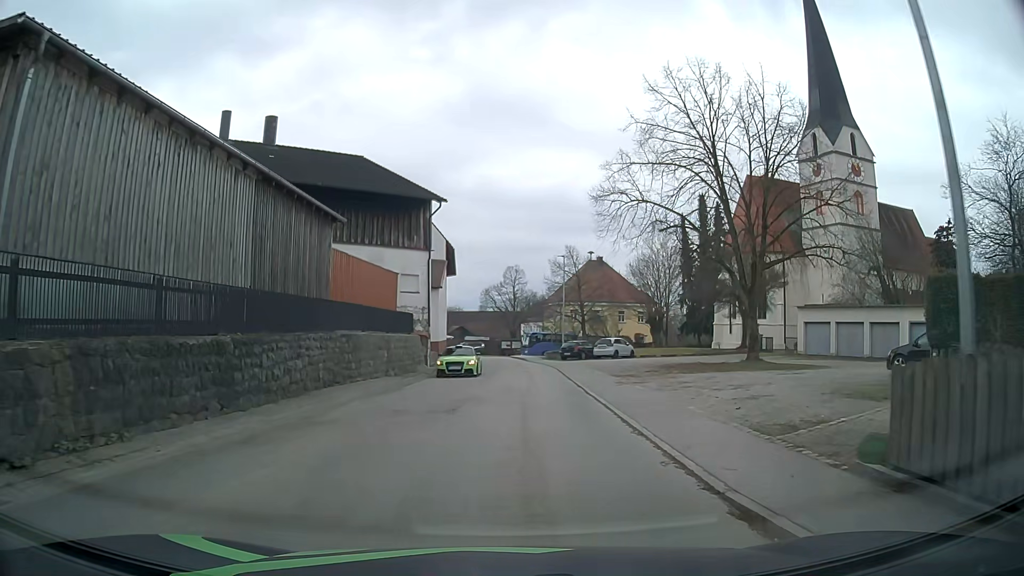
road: tertiary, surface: asphalt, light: Day
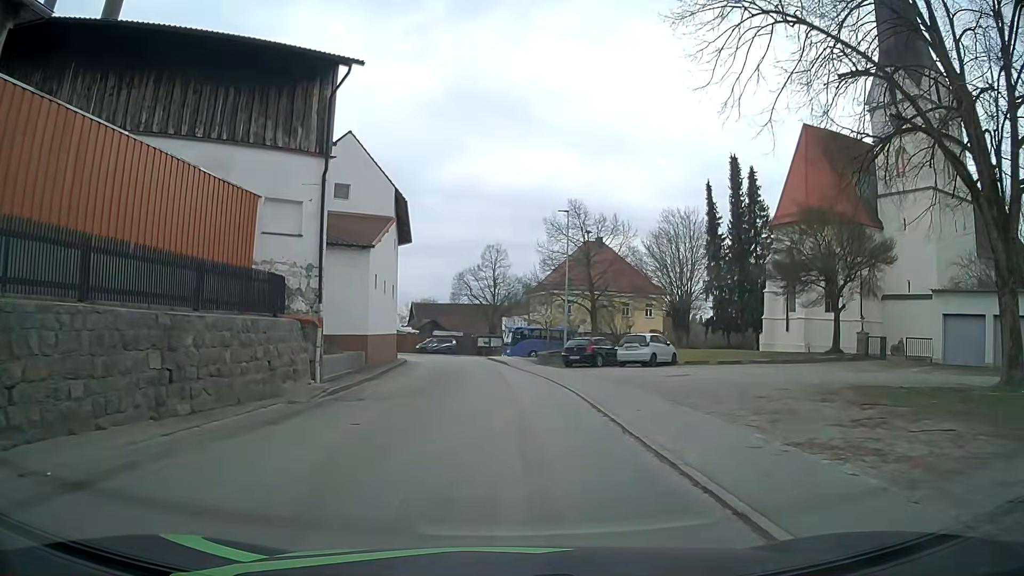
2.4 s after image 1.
(+0.3, +18.0) m; +2°
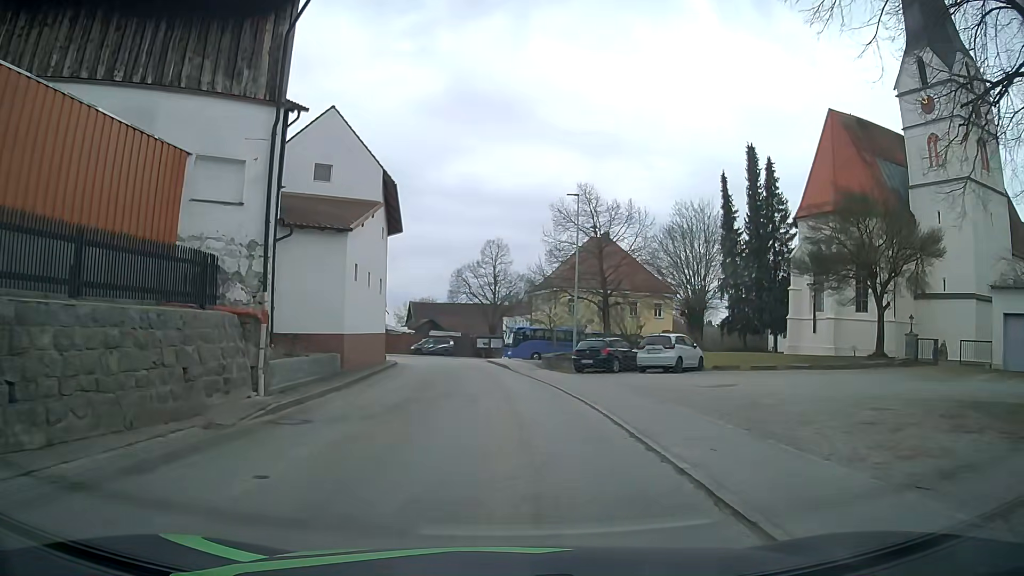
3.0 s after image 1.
(0.0, +4.4) m; 0°
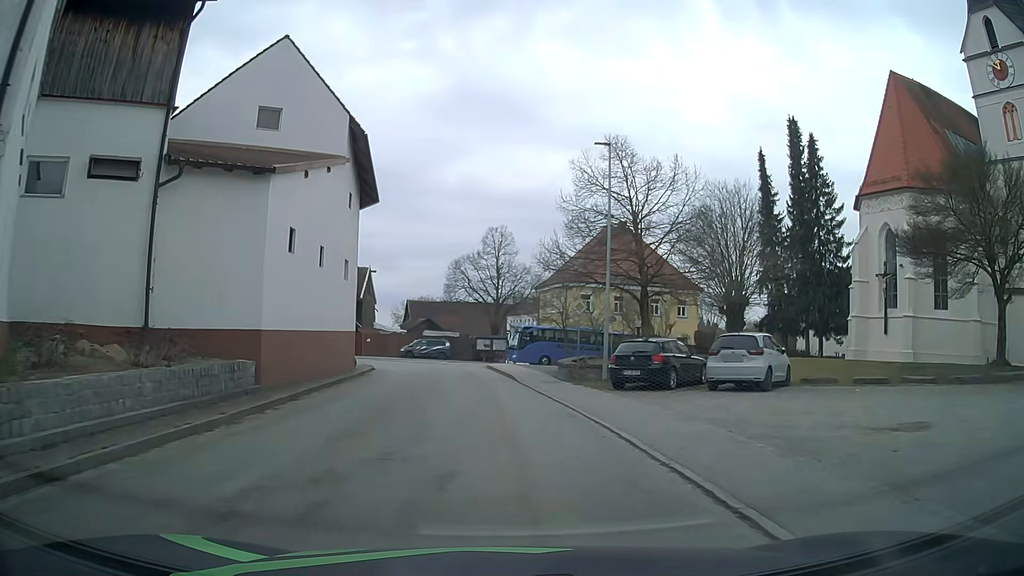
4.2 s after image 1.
(0.0, +8.8) m; 0°
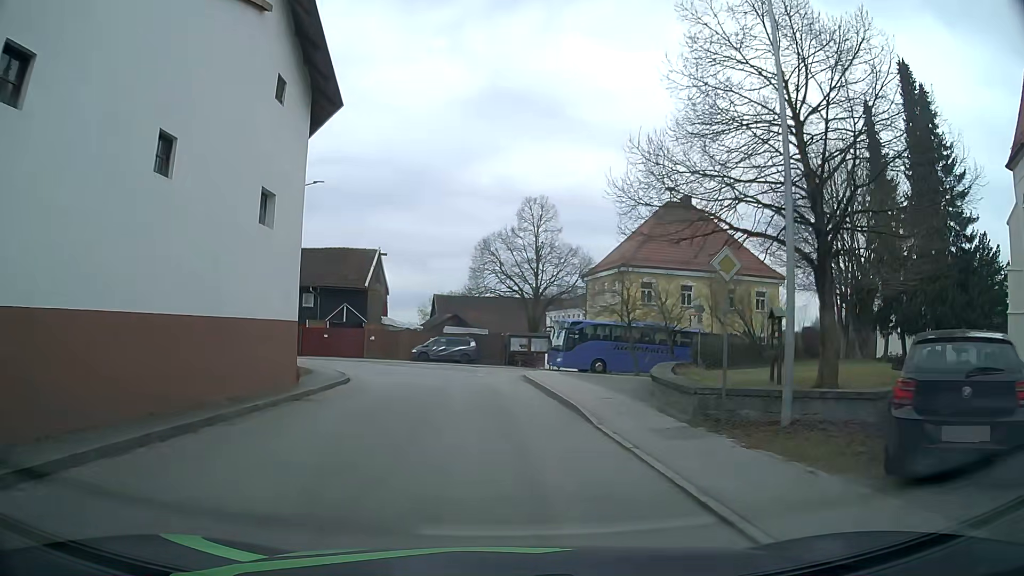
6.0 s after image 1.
(-0.3, +12.9) m; -3°
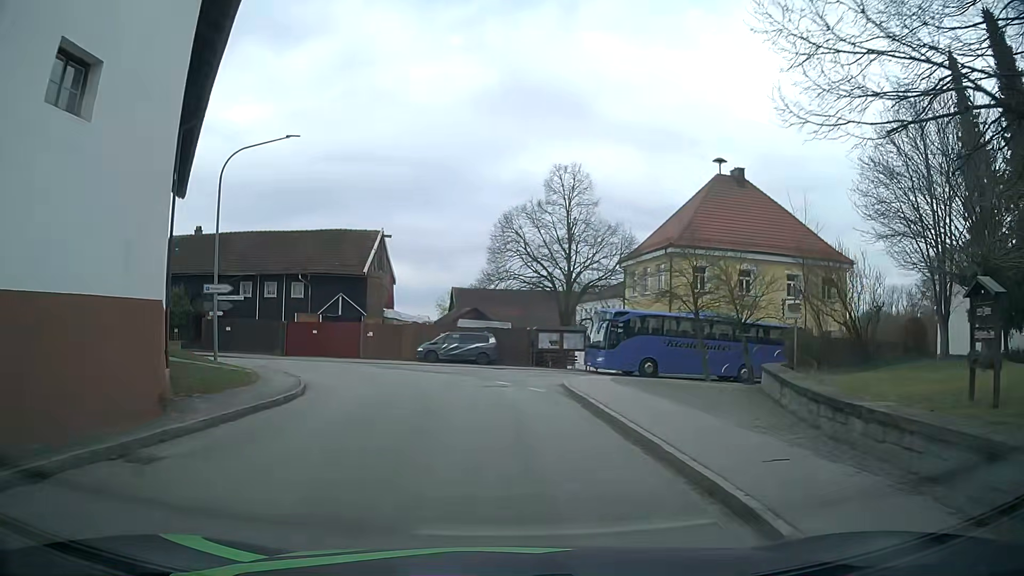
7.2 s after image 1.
(-0.1, +8.4) m; -2°
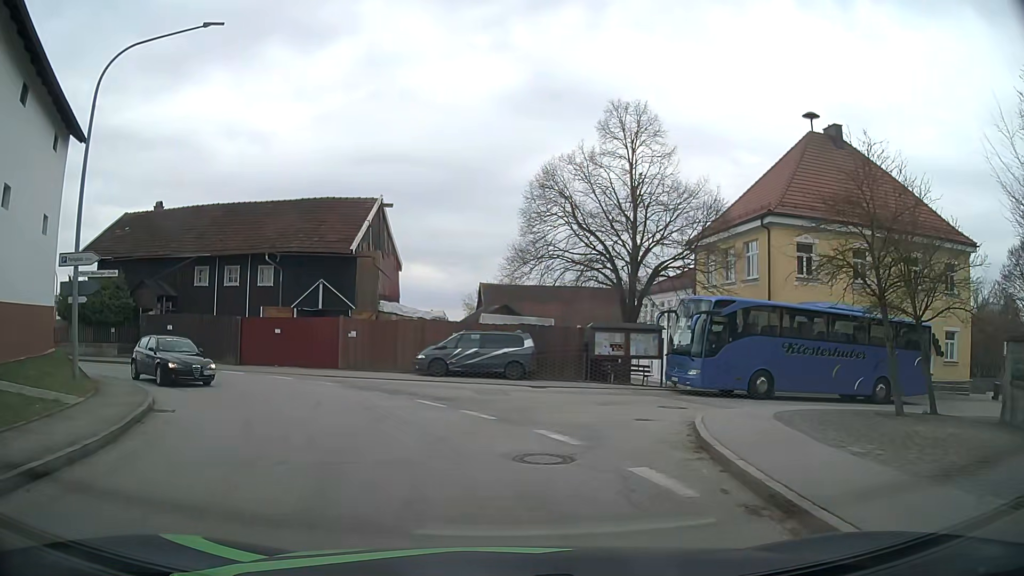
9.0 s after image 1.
(-0.3, +11.8) m; -3°
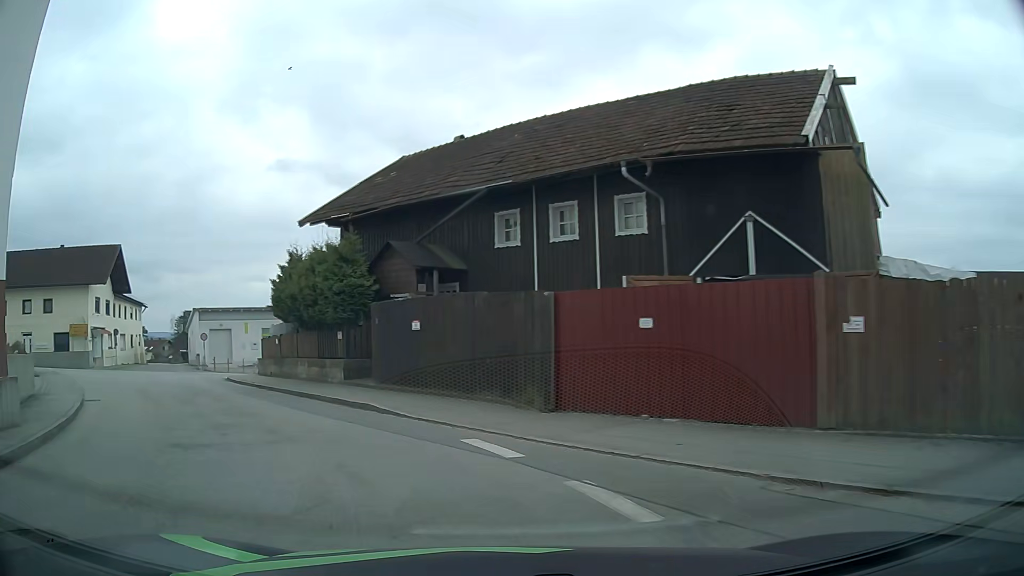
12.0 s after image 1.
(-3.8, +17.6) m; -36°
(-2, +10) (-8, +18) (-13, +26) (-16, +36) (-14, +45) (-7, +53) (0, +60) (+8, +66) (+16, +72) (+24, +78) m
